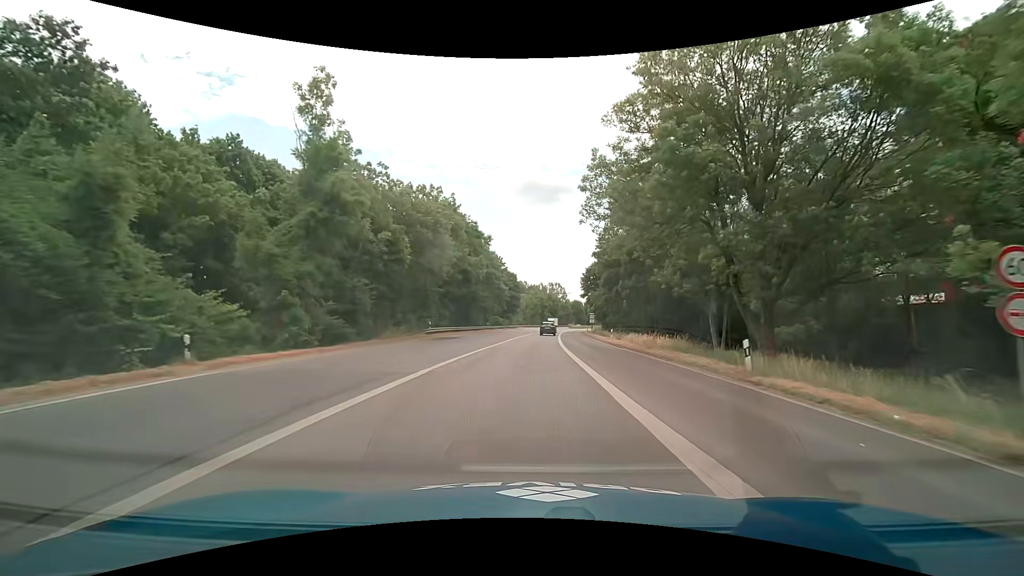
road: trunk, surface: asphalt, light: Day
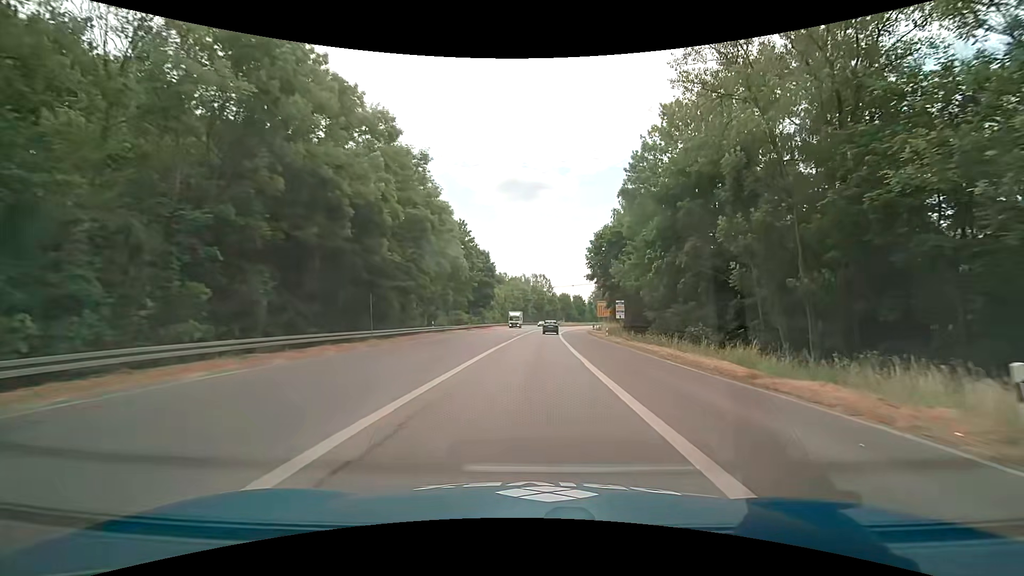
(+0.7, +36.2) m; +2°
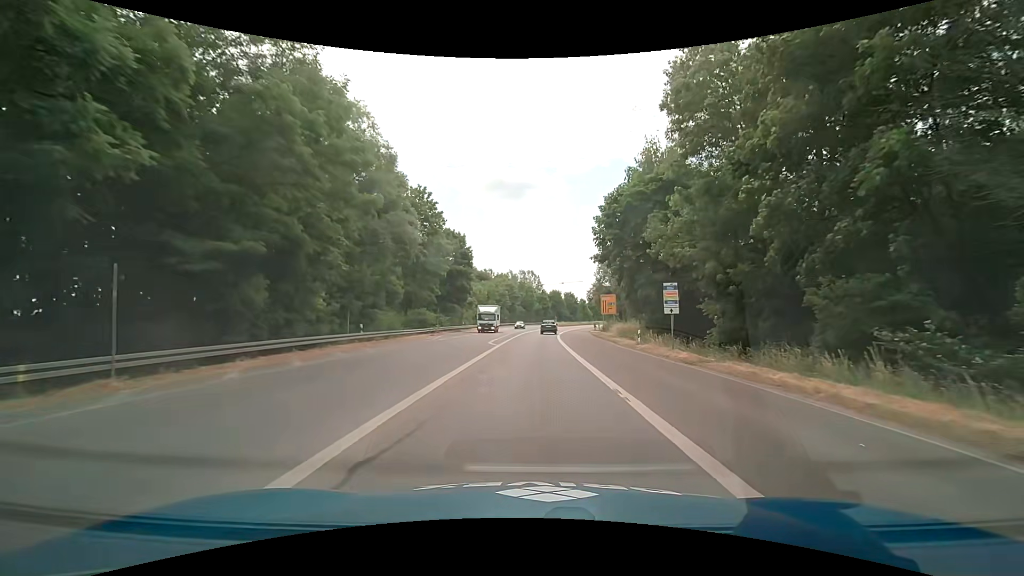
(+0.1, +18.0) m; +1°
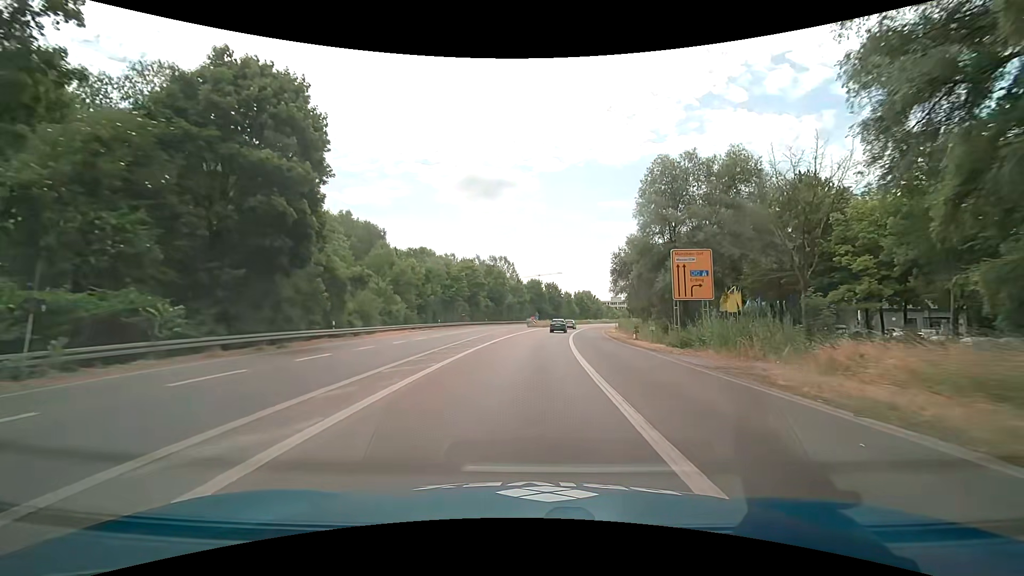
(+1.2, +44.8) m; +3°
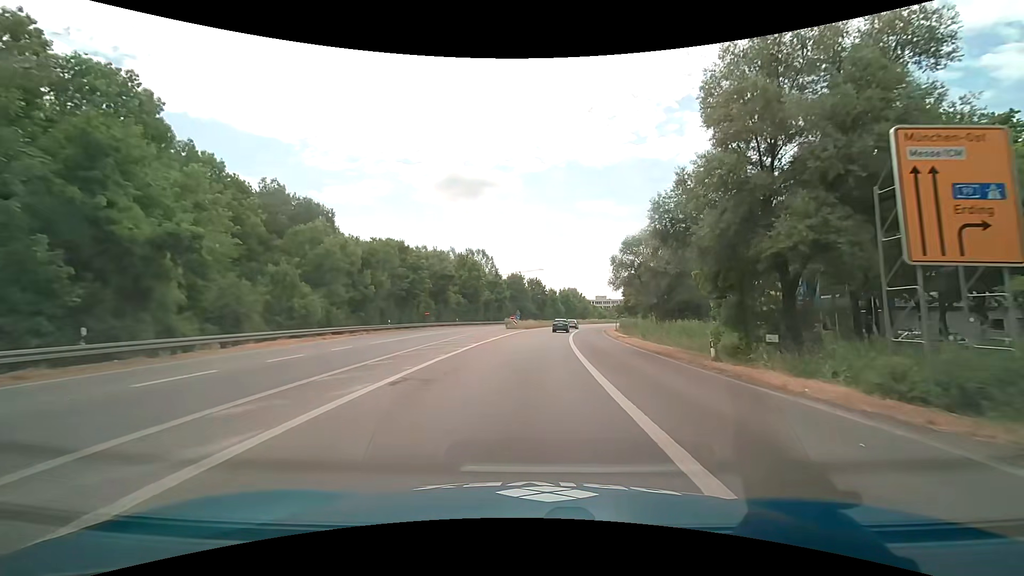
(+0.4, +17.8) m; +3°
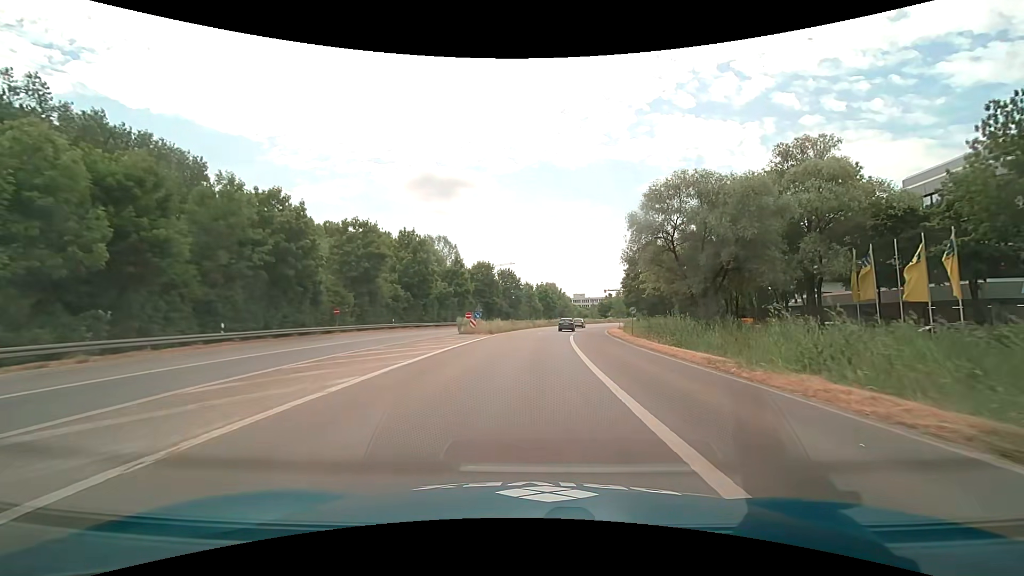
(+0.6, +26.6) m; +3°
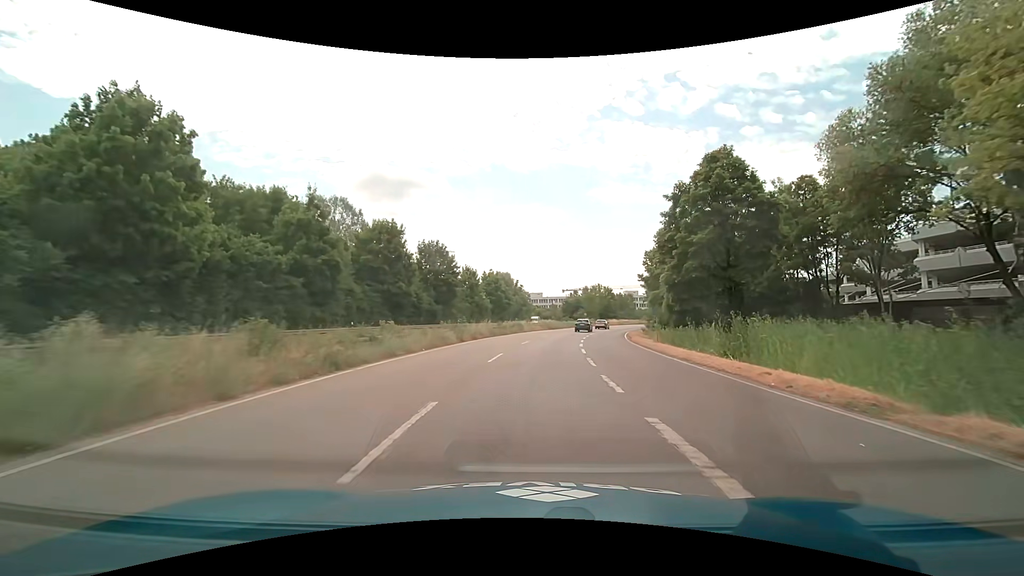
(+1.9, +44.1) m; +5°
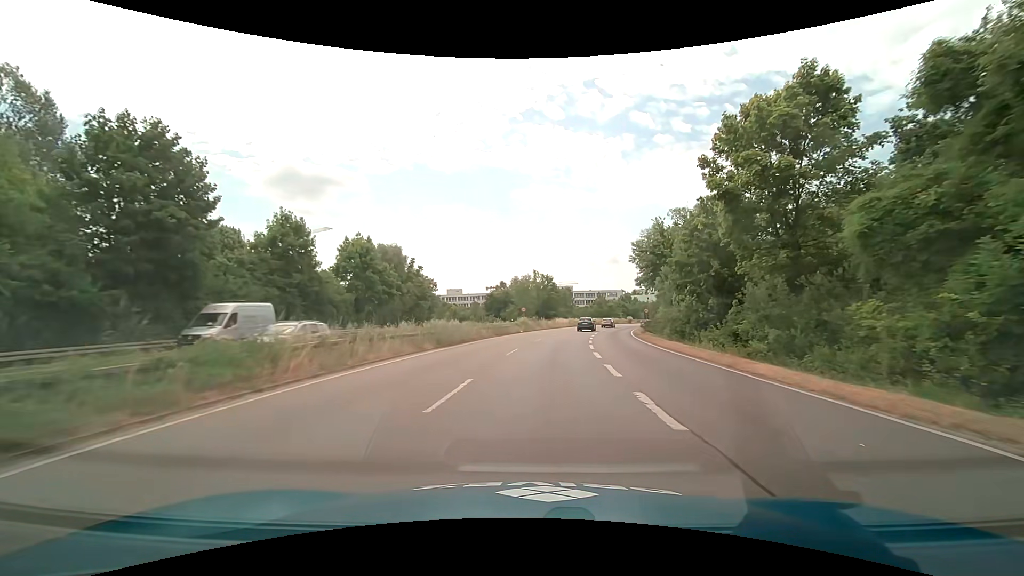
(+3.1, +45.1) m; +9°
(0, +10) (+1, +20) (+1, +30) (+3, +40) (+4, +50) (+6, +60) (+9, +69) (+11, +79) (+14, +88) (+17, +98) m
